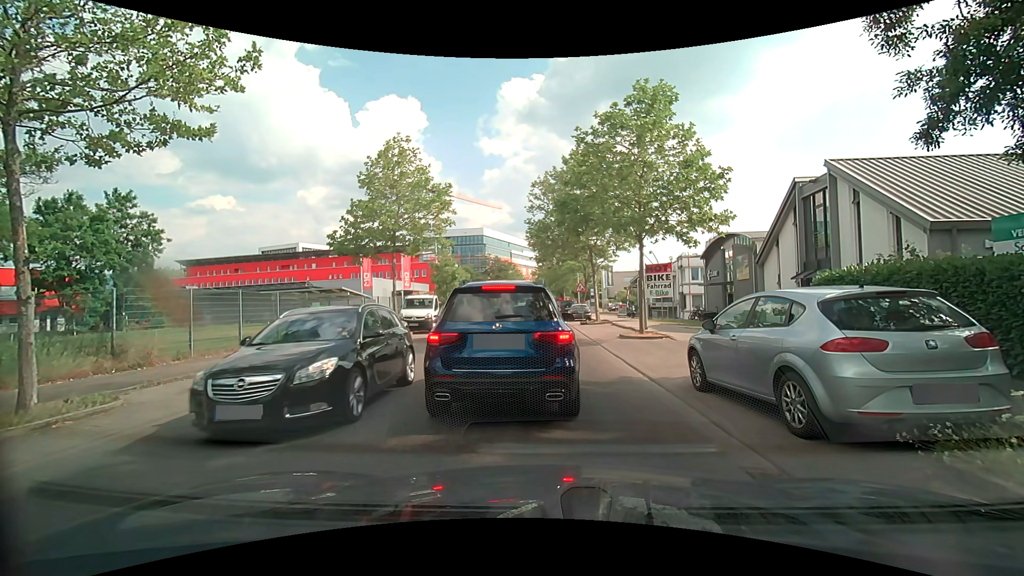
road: unclassified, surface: asphalt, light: Day
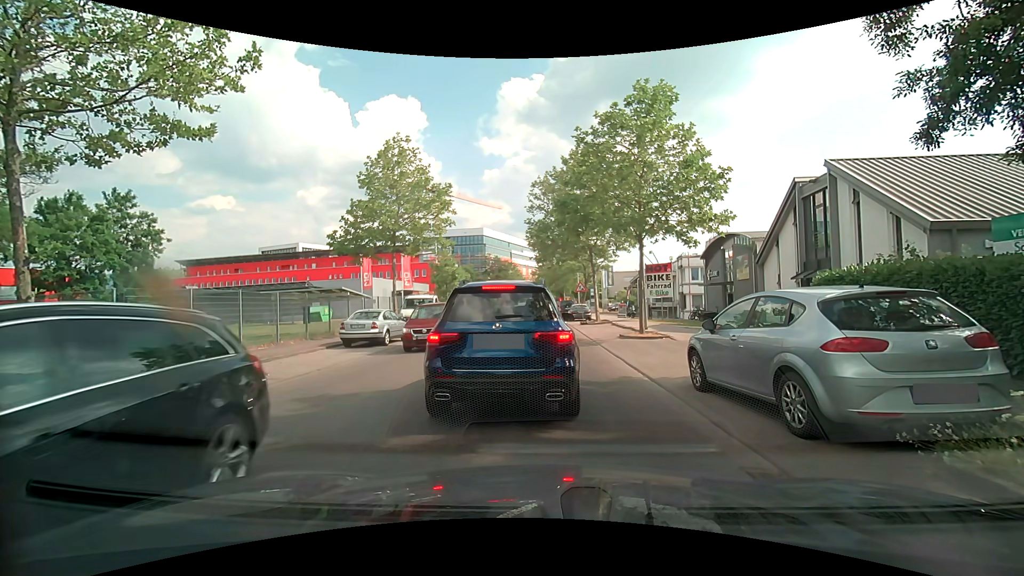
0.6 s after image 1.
(0.0, 0.0) m; 0°
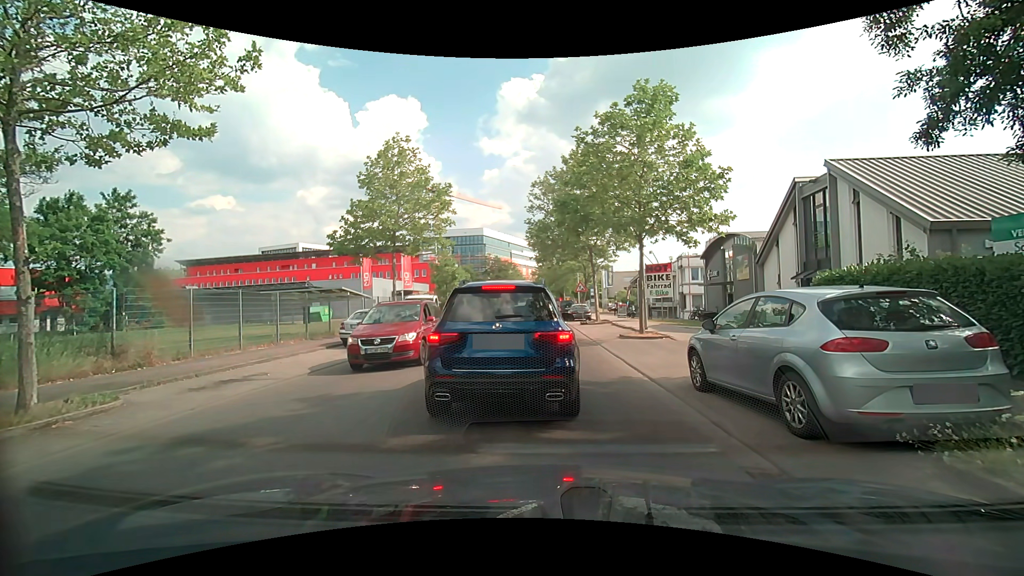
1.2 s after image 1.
(0.0, 0.0) m; 0°
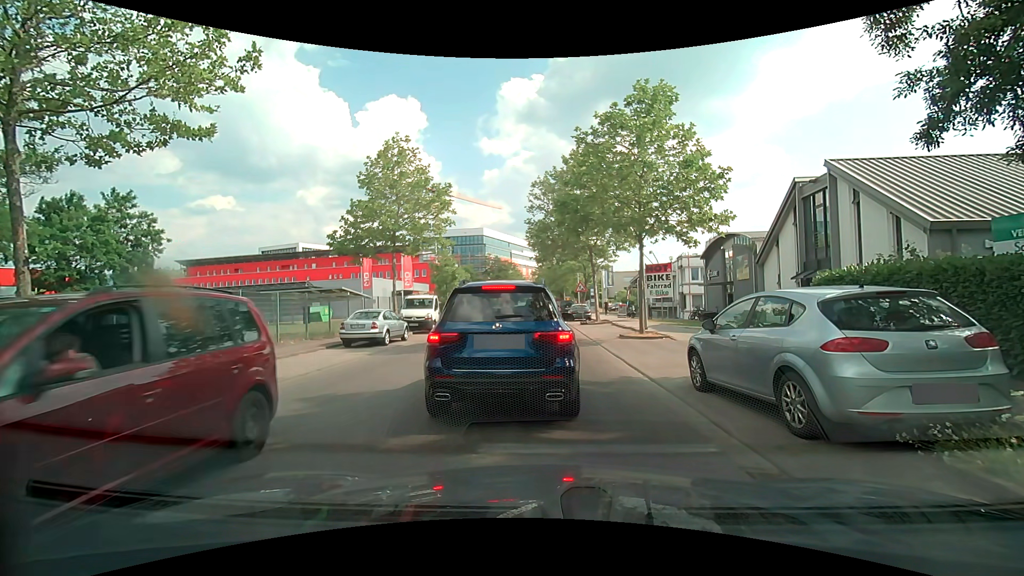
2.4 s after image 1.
(0.0, 0.0) m; 0°
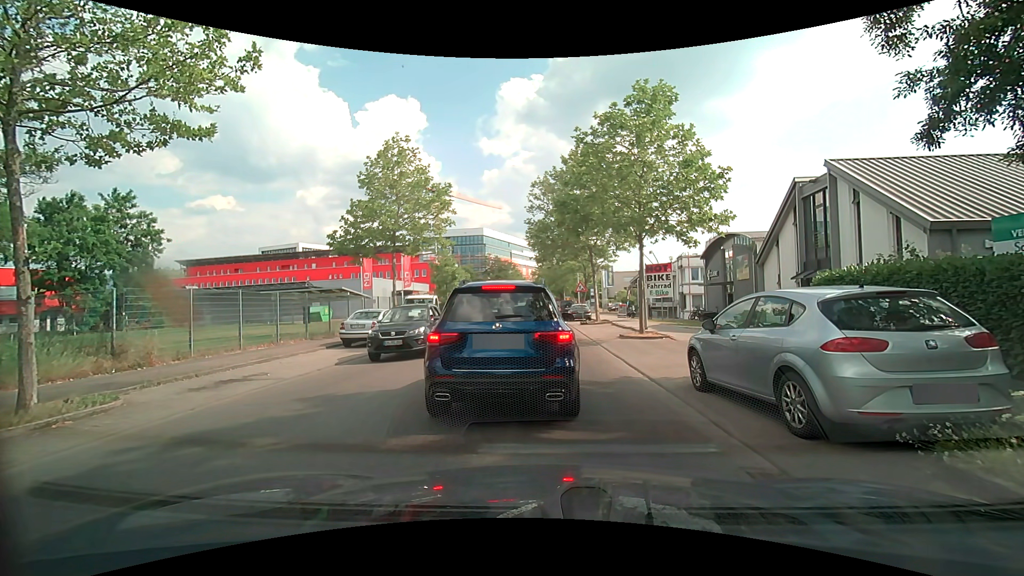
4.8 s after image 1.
(0.0, 0.0) m; 0°
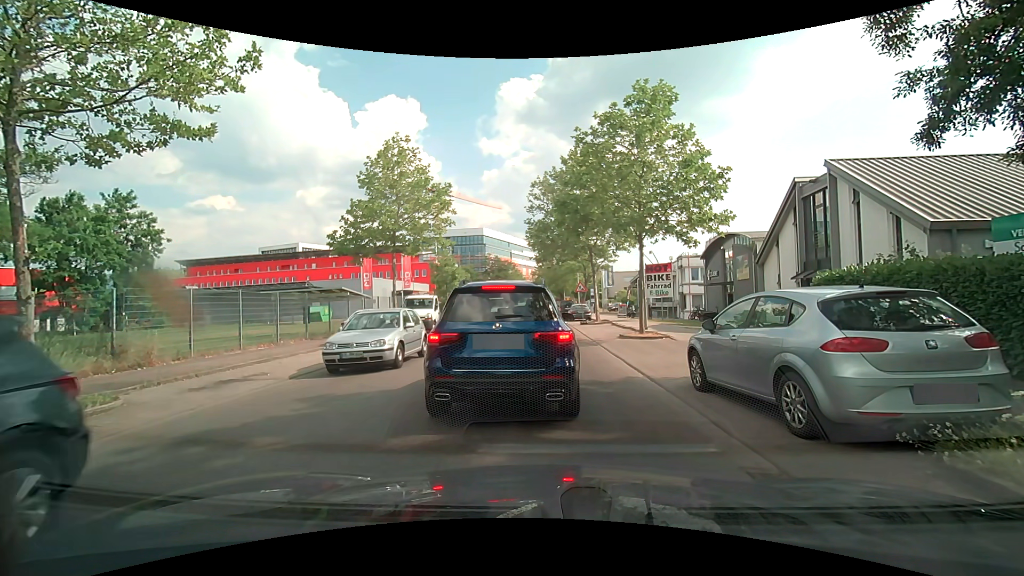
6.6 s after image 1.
(0.0, 0.0) m; 0°
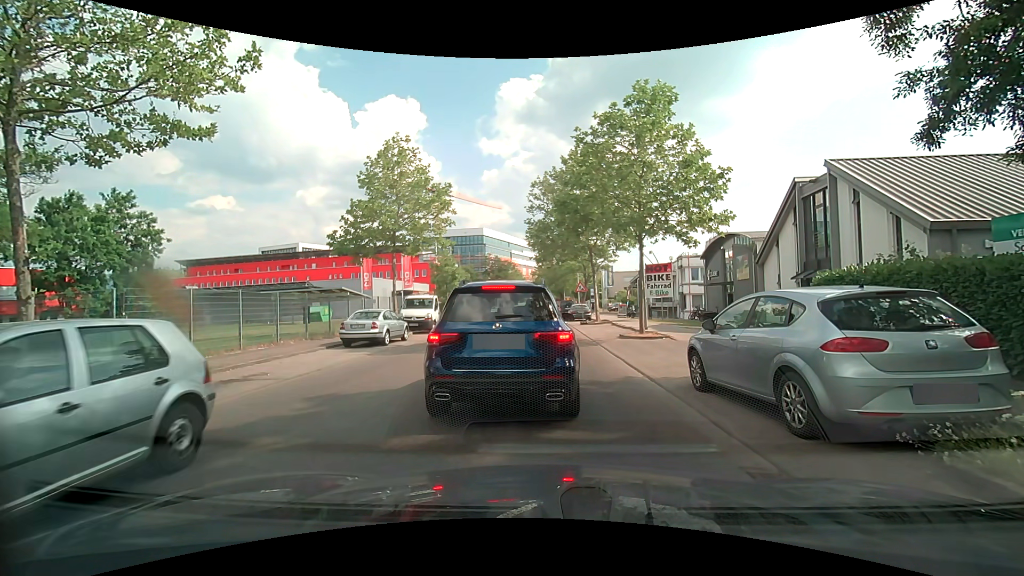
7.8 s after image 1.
(0.0, 0.0) m; 0°
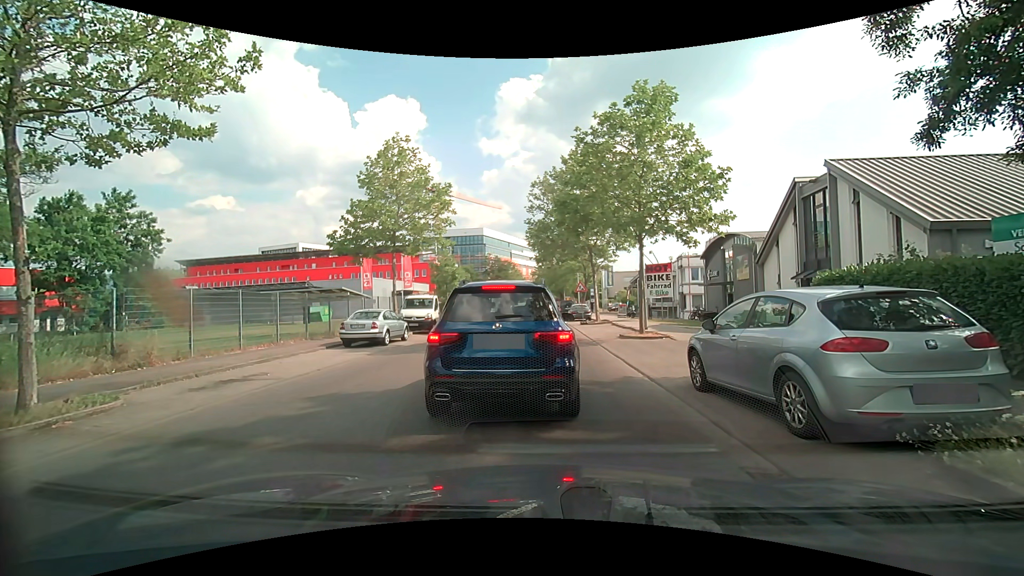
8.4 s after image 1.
(0.0, 0.0) m; 0°
